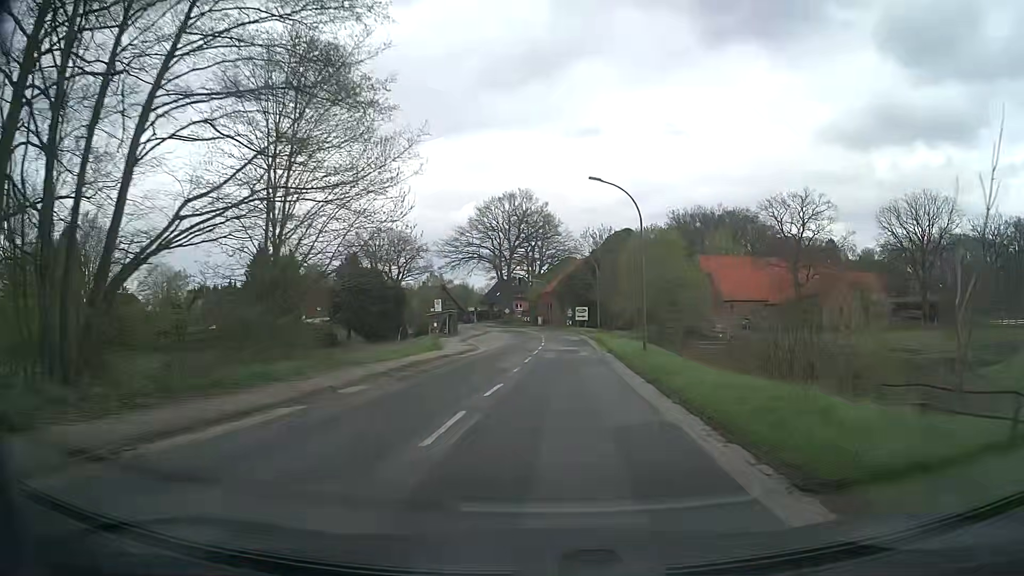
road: secondary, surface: asphalt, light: Day
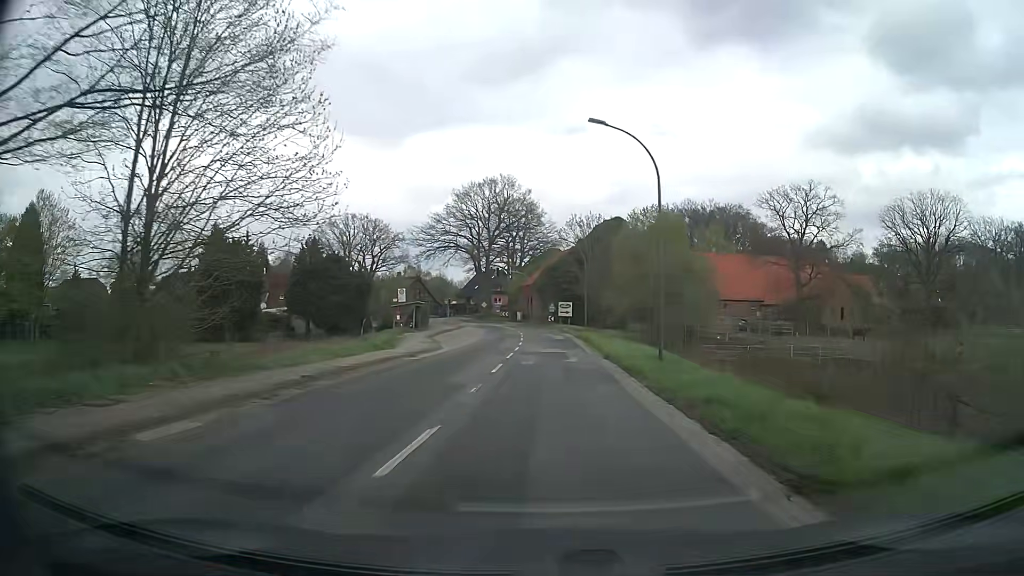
(+0.1, +7.7) m; +2°
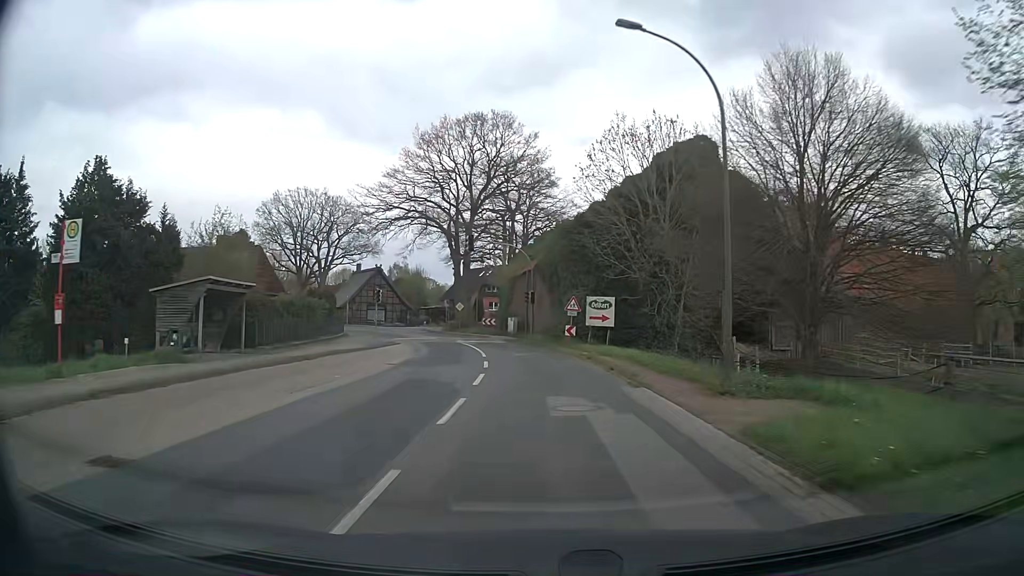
(0.0, +38.7) m; -1°
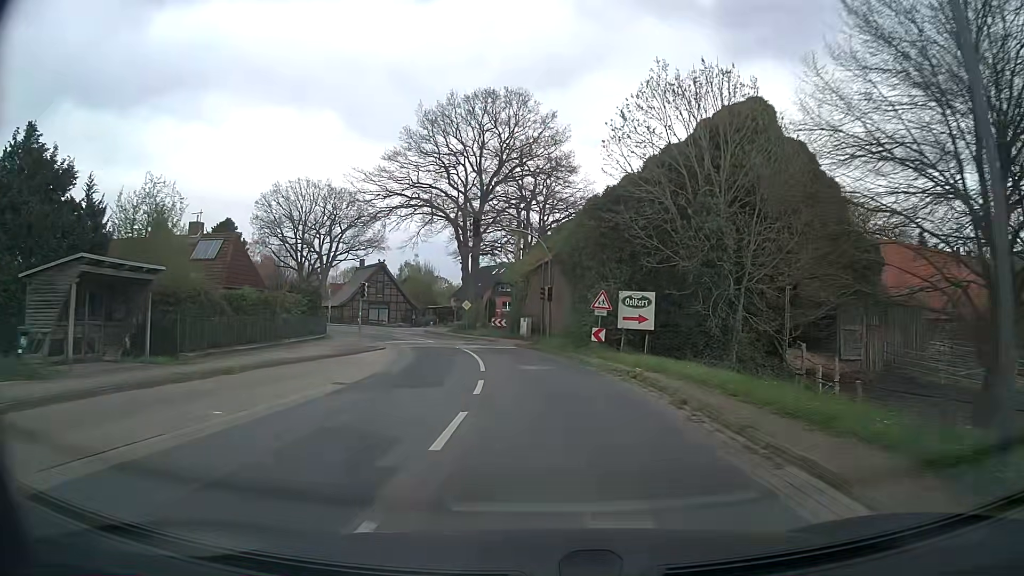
(-0.1, +7.7) m; -2°
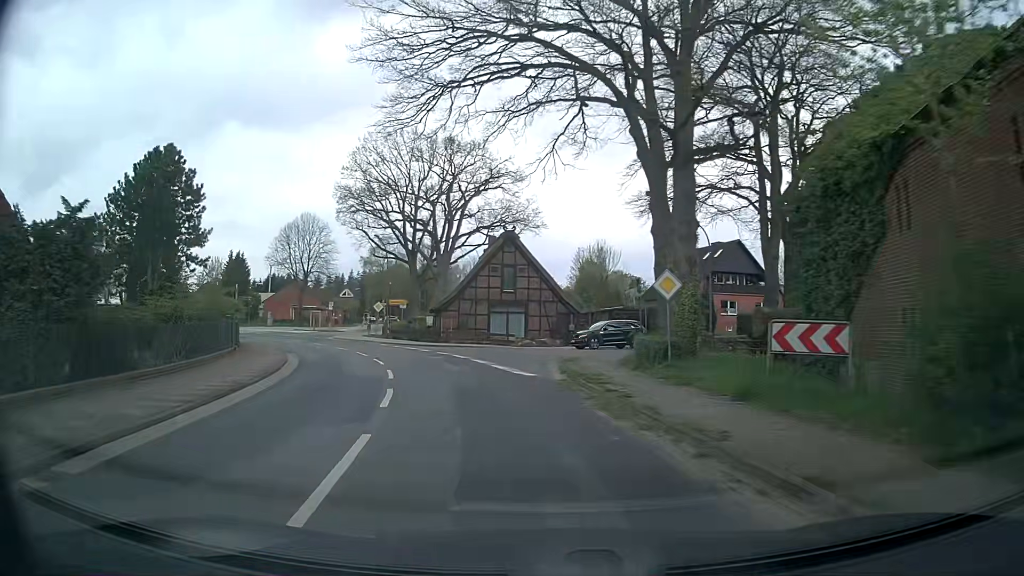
(-3.6, +38.2) m; -17°
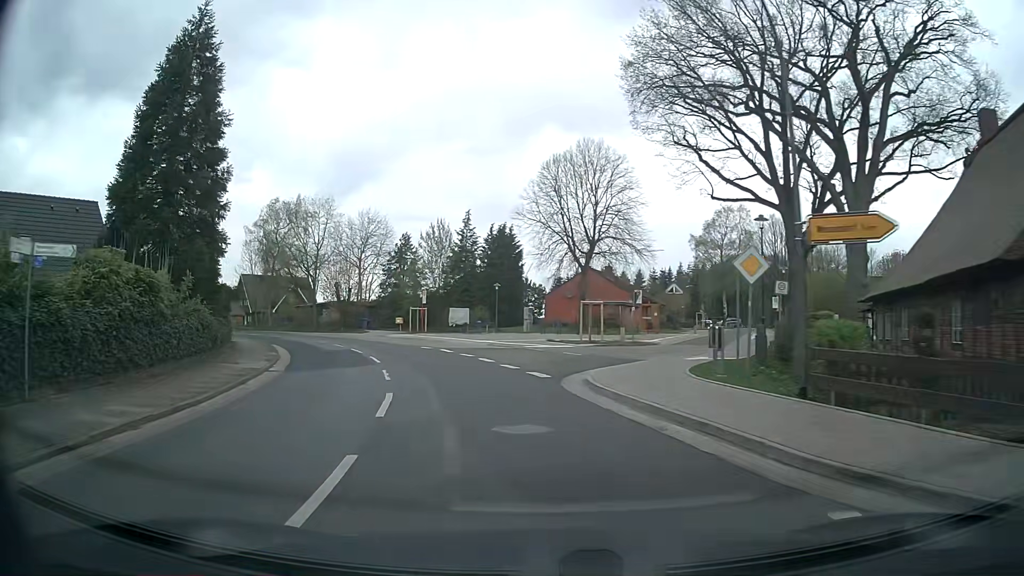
(-9.0, +37.0) m; -28°
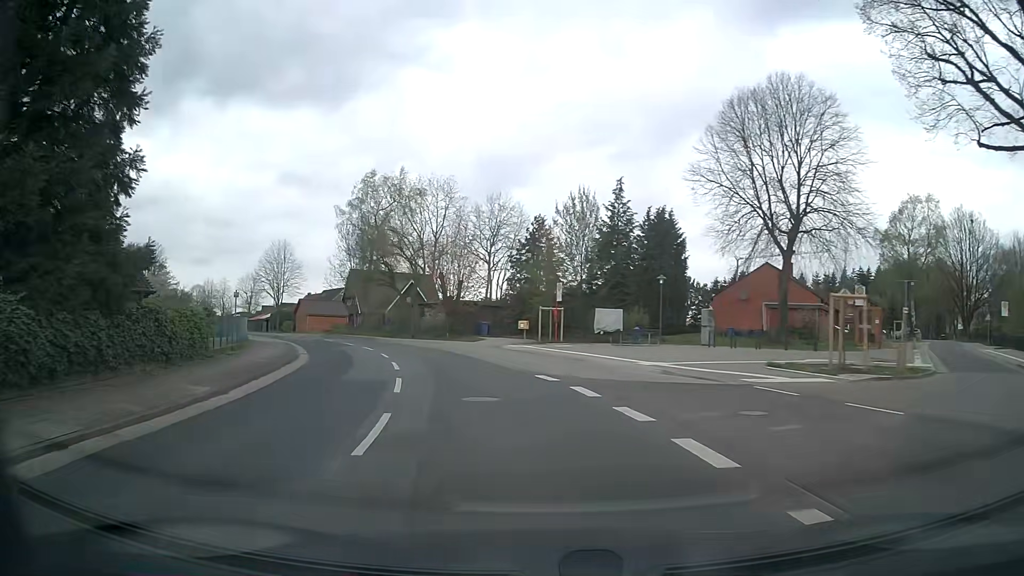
(-1.6, +15.3) m; -12°
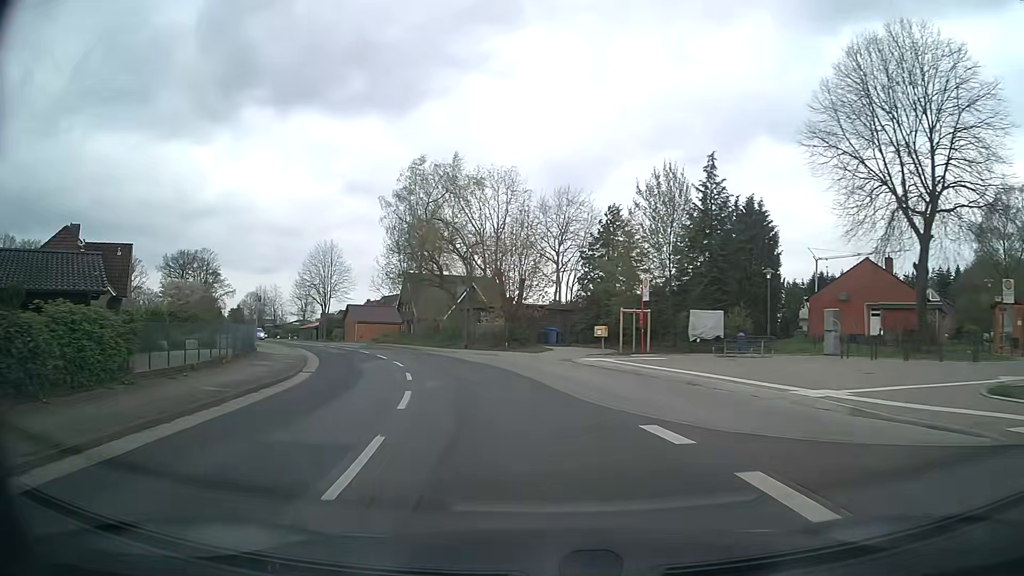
(-0.4, +7.7) m; -6°
(0, +10) (-2, +20) (-5, +29) (-8, +39) (-13, +48) (-17, +57) (-22, +66) (-27, +74) (-31, +83) (-36, +92) m
